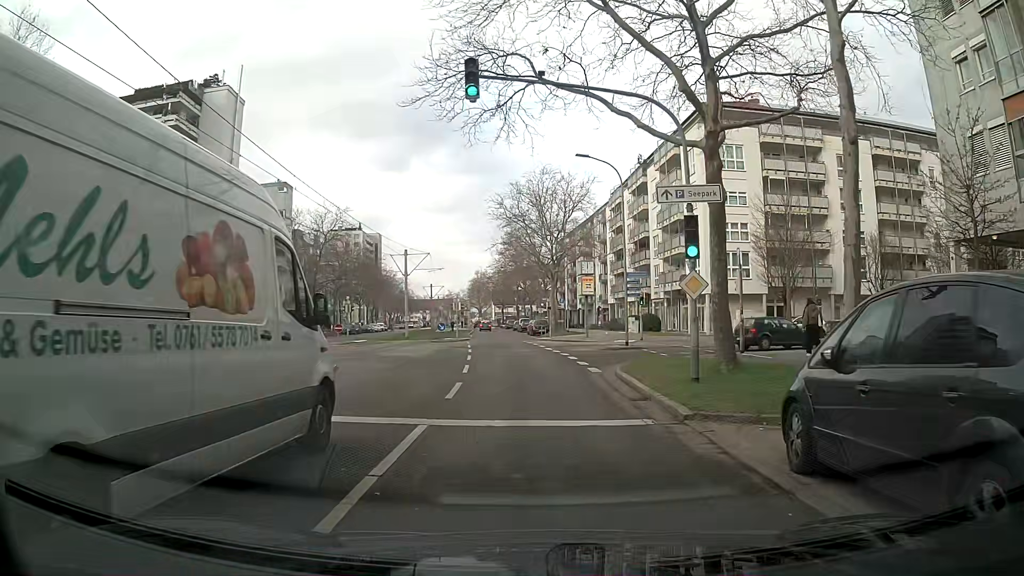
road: tertiary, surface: asphalt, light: Day
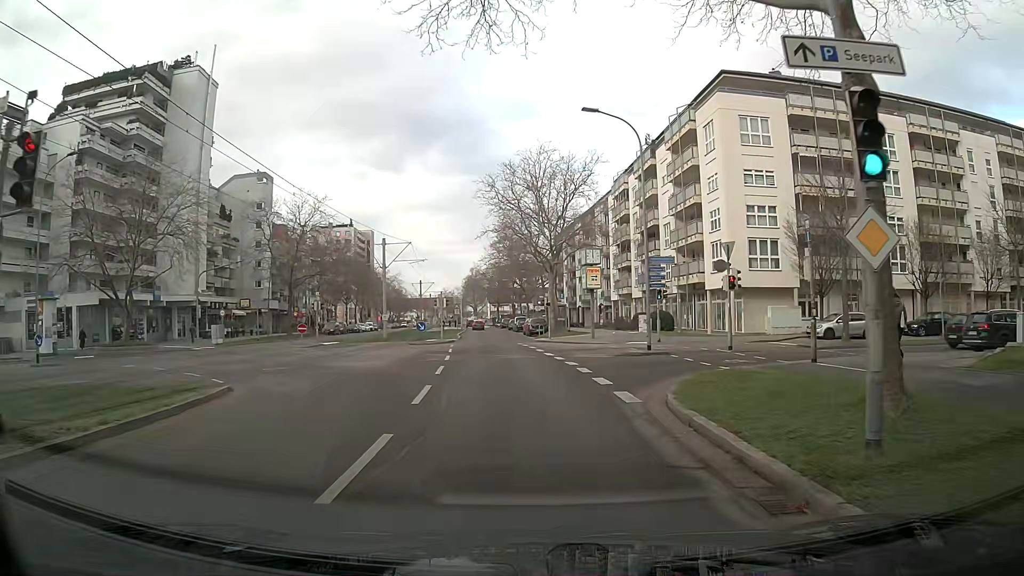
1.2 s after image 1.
(0.0, +7.3) m; -1°
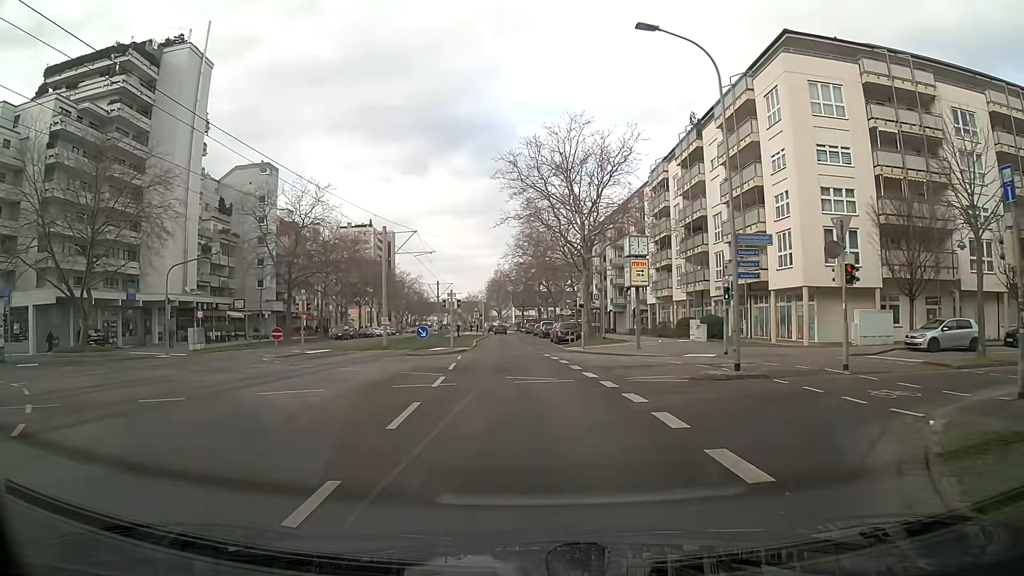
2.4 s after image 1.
(-0.1, +8.3) m; -2°
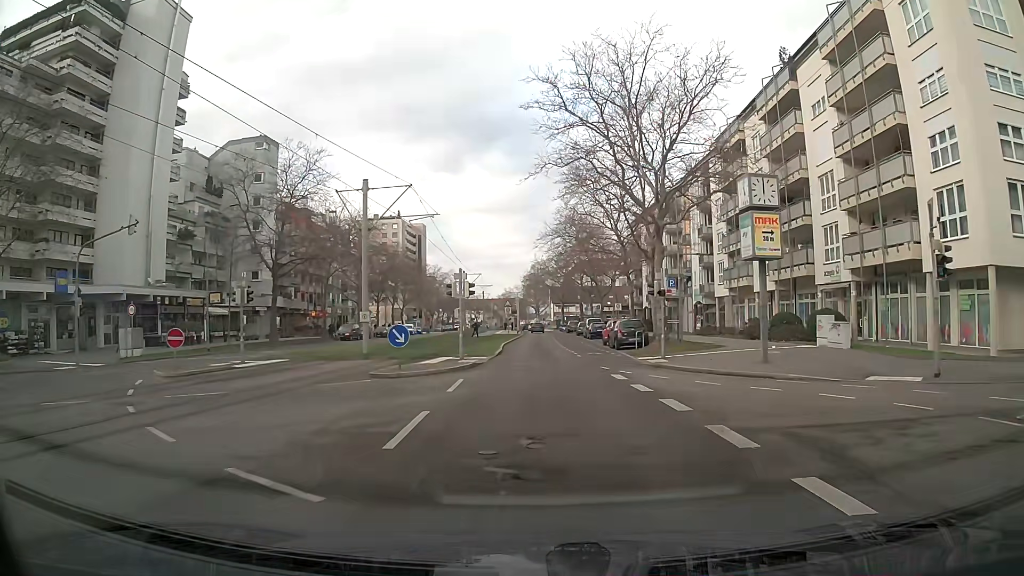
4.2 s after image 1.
(-0.4, +13.6) m; -4°
